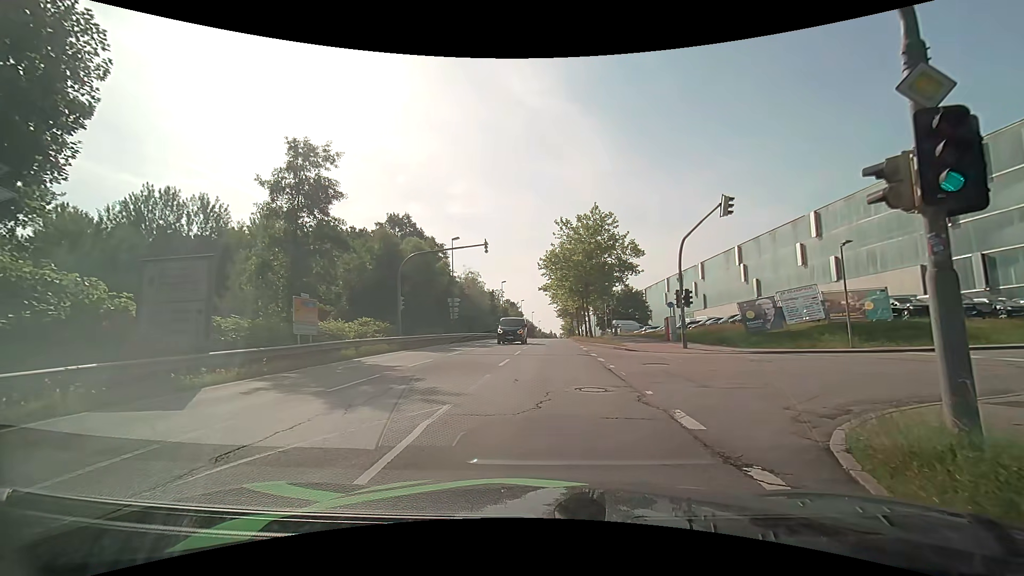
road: secondary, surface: asphalt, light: Day
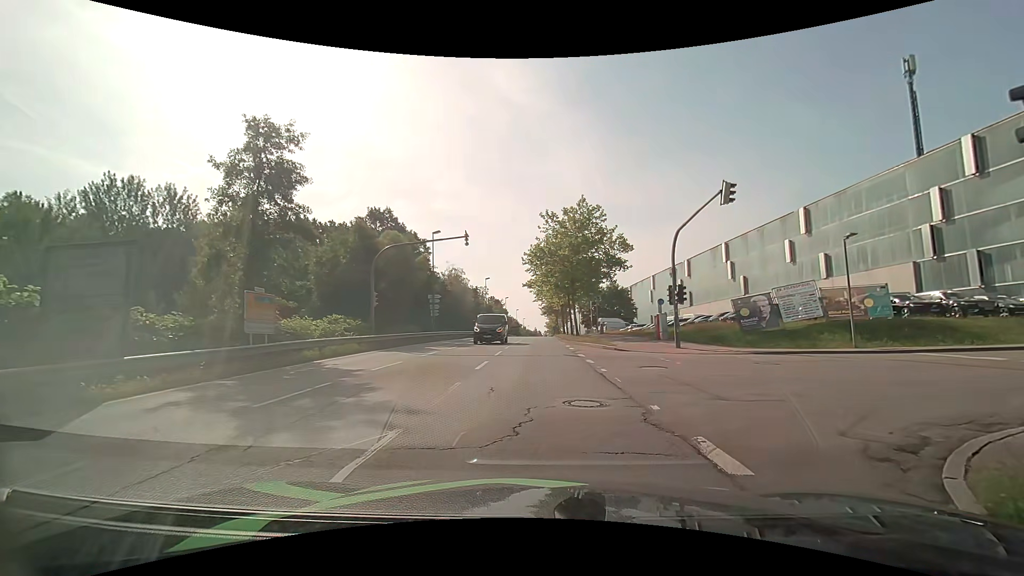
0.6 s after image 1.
(0.0, +2.0) m; +1°
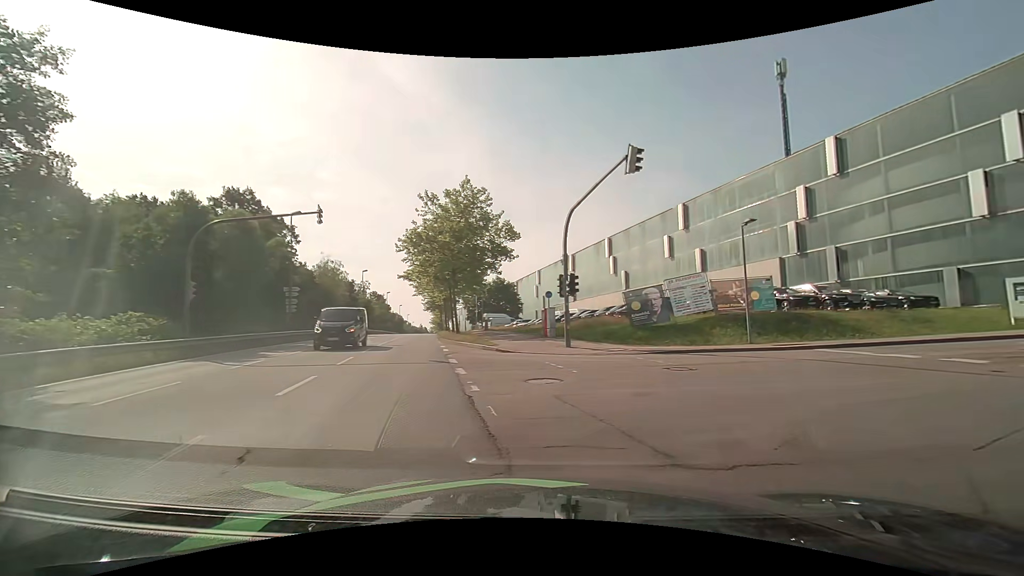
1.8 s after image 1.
(+0.4, +4.6) m; +12°
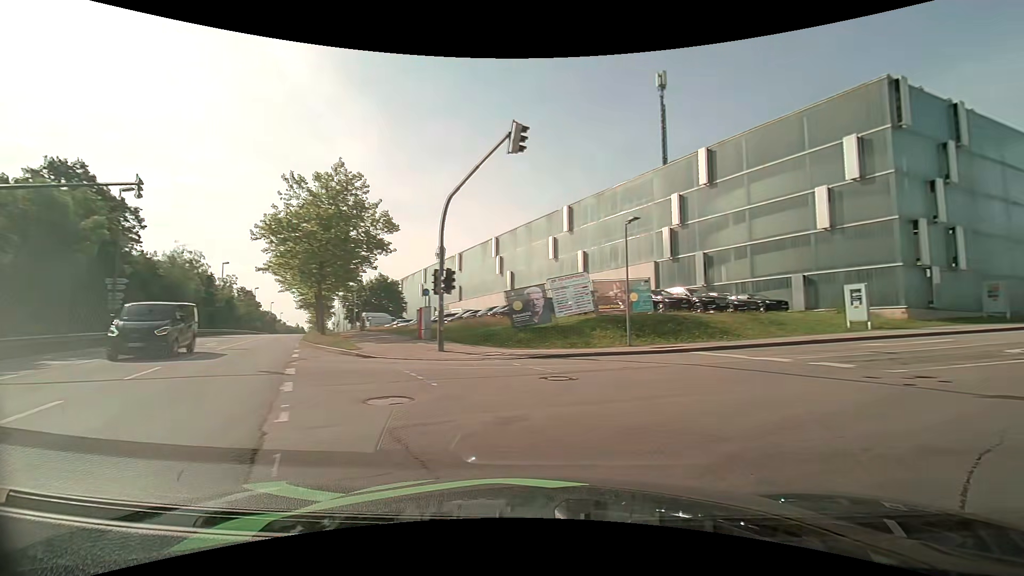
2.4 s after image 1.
(+0.3, +2.4) m; +12°
